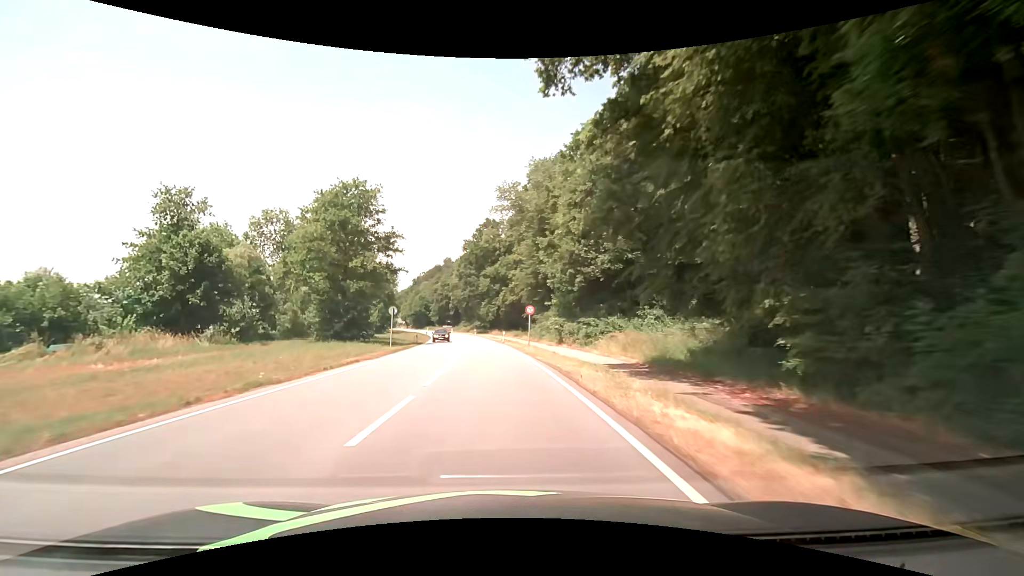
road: primary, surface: asphalt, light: Day
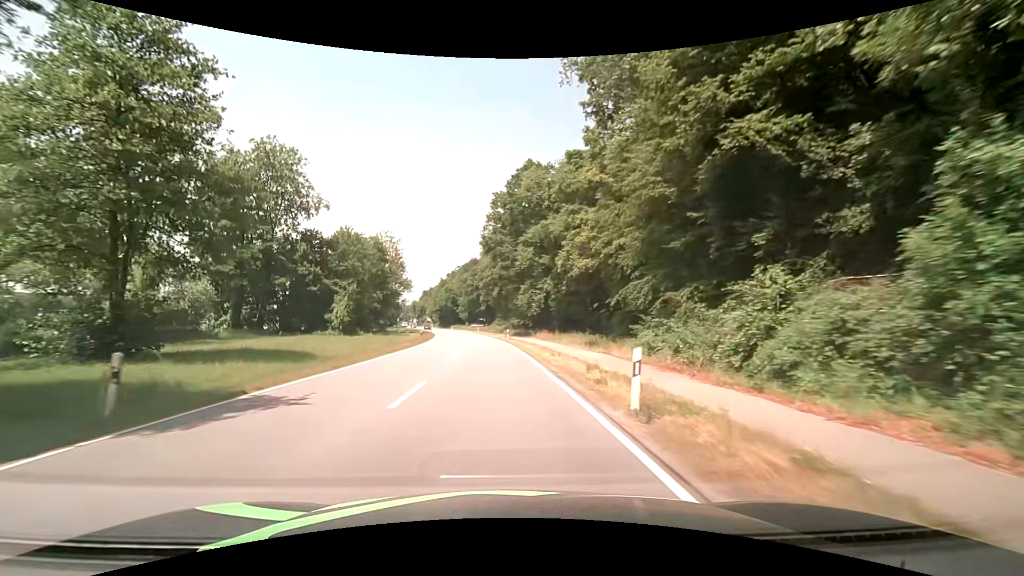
(-1.5, +39.9) m; -4°
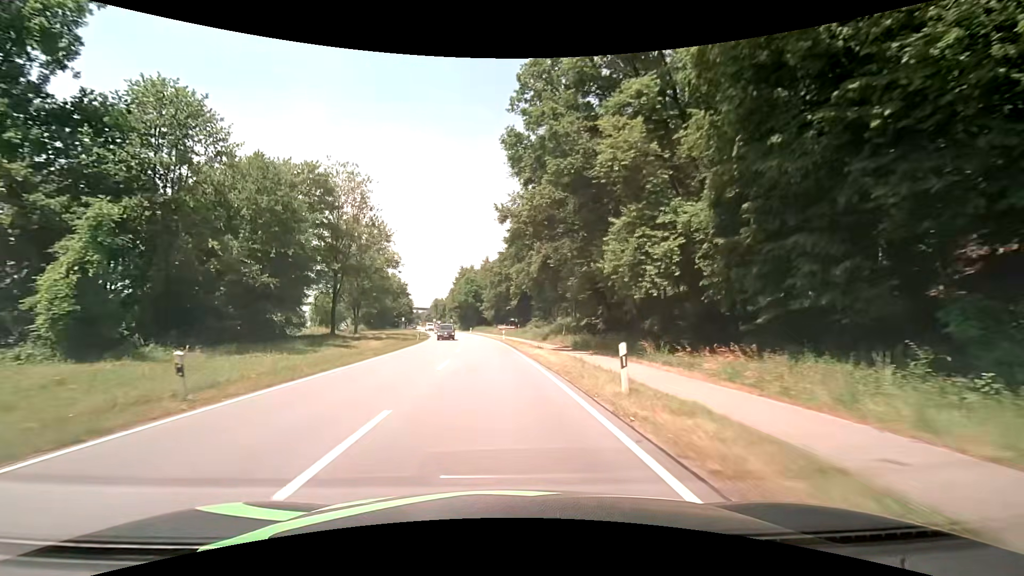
(-1.6, +40.4) m; -4°
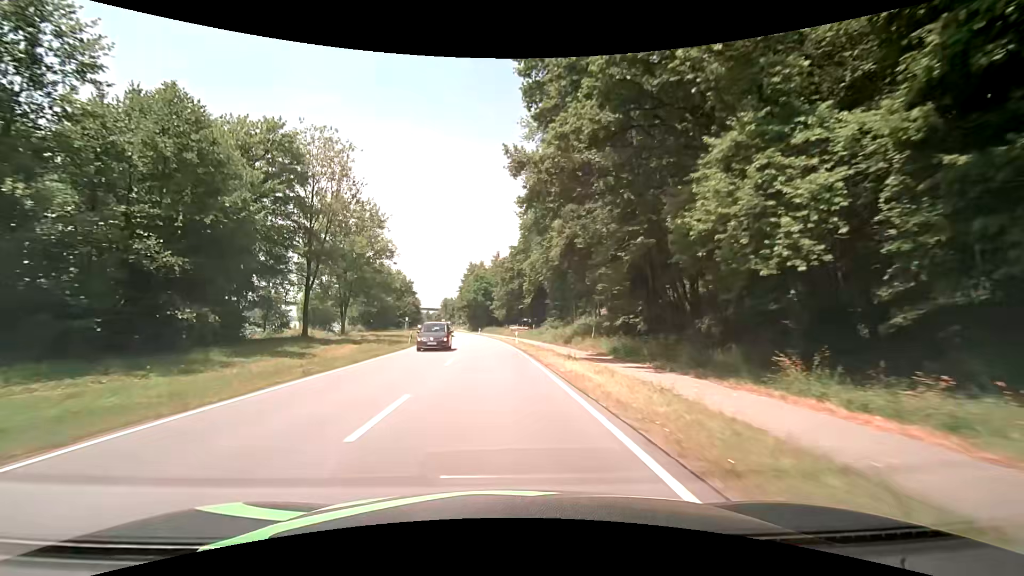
(-0.1, +10.2) m; -1°
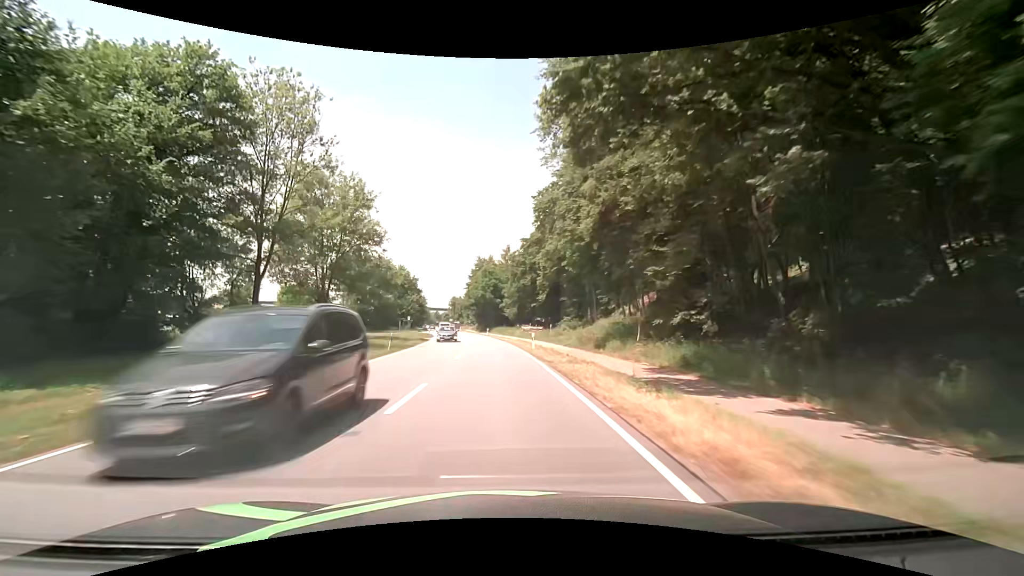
(-0.1, +10.2) m; -2°
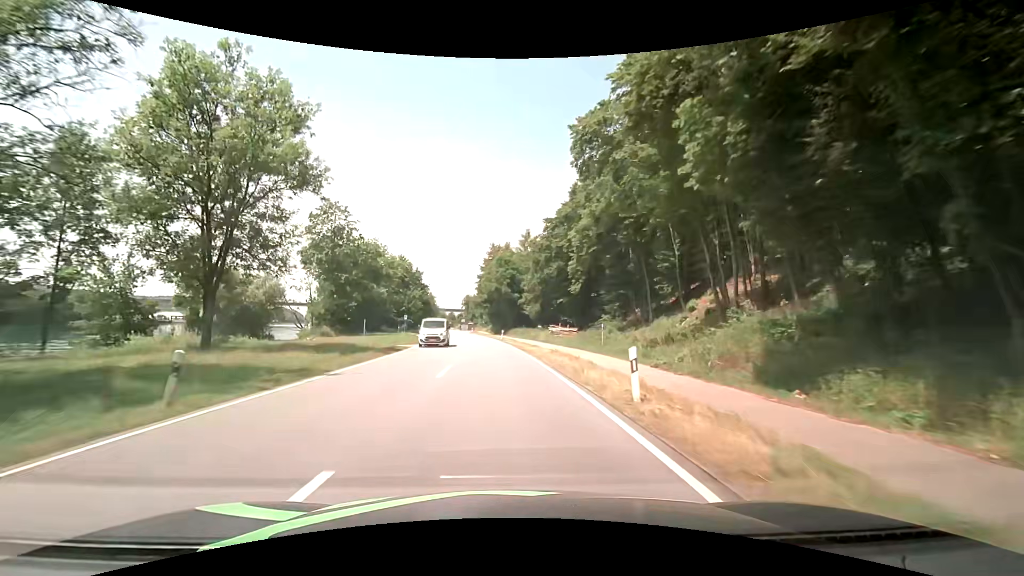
(-0.1, +20.5) m; -1°
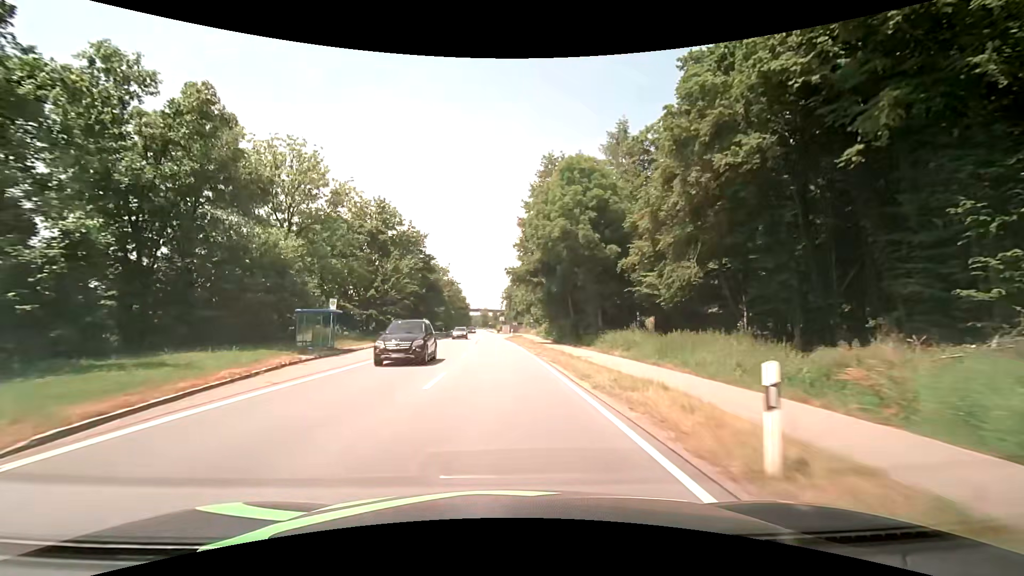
(-2.8, +51.6) m; -6°
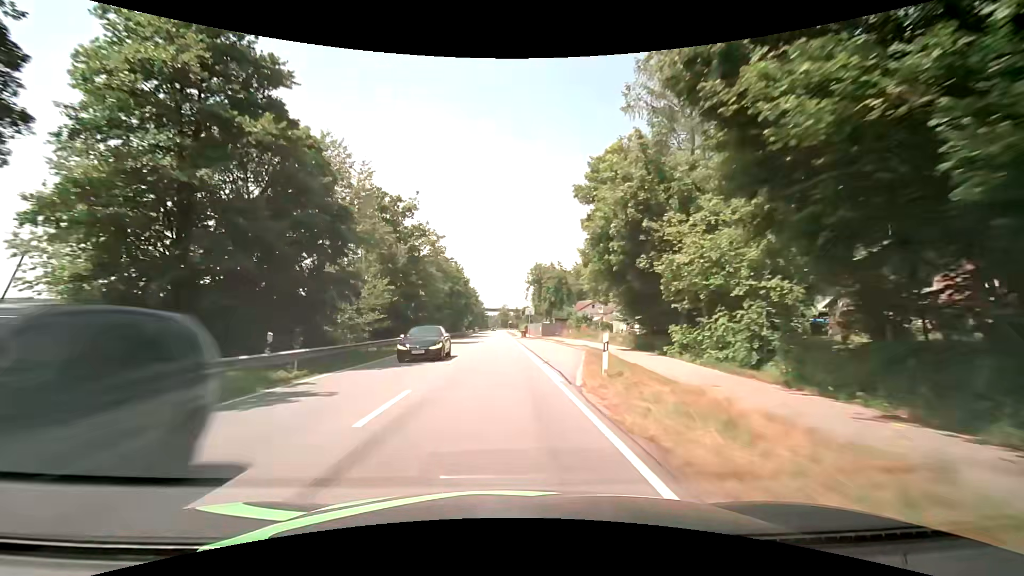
(-1.2, +52.4) m; -2°
(0, +10) (0, +20) (0, +30) (-1, +40) (-1, +50) (-1, +60) (-1, +70) (-1, +80) (-1, +90) (-2, +100) m
